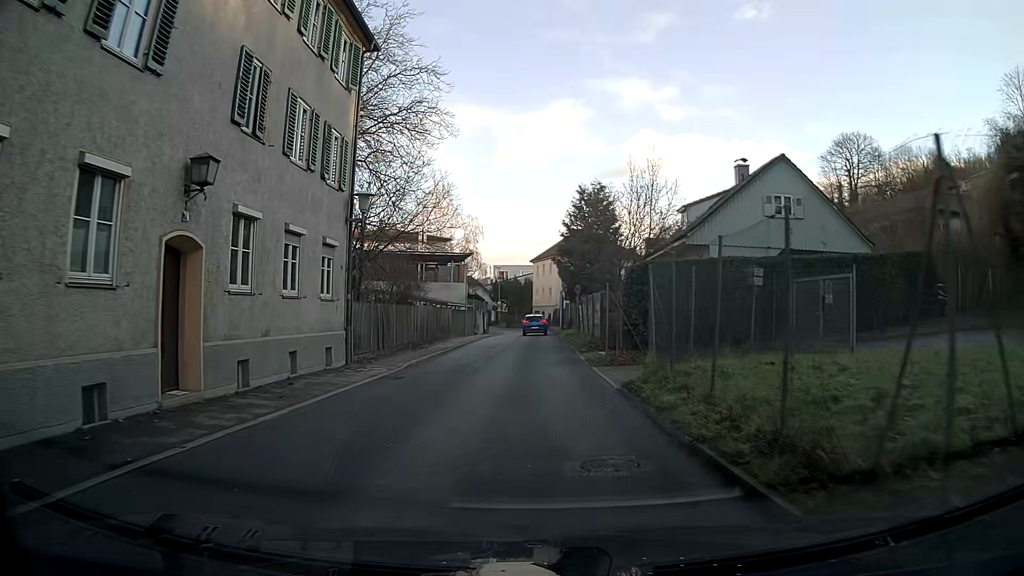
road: secondary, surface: asphalt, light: Day
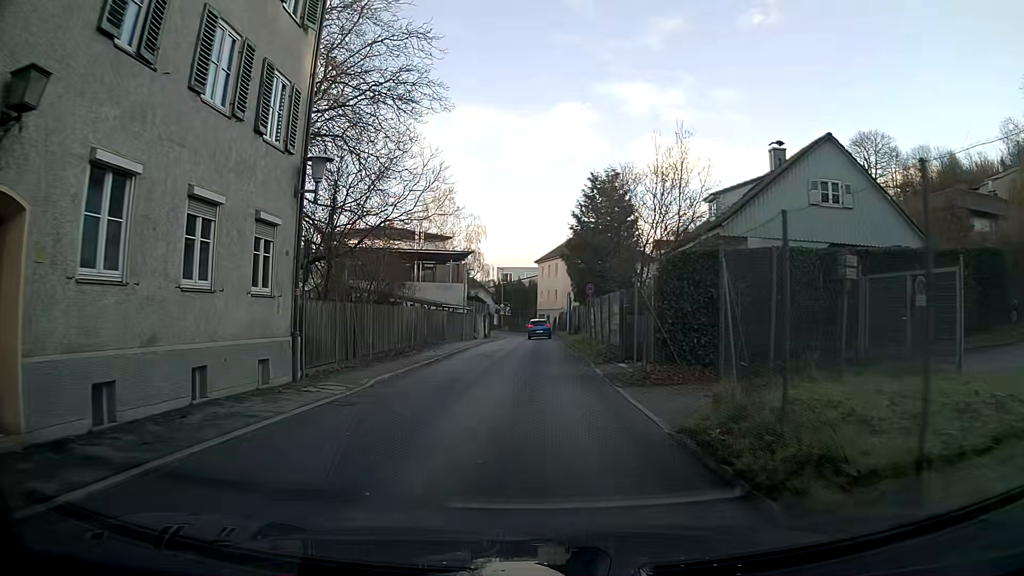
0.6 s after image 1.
(0.0, +4.4) m; 0°
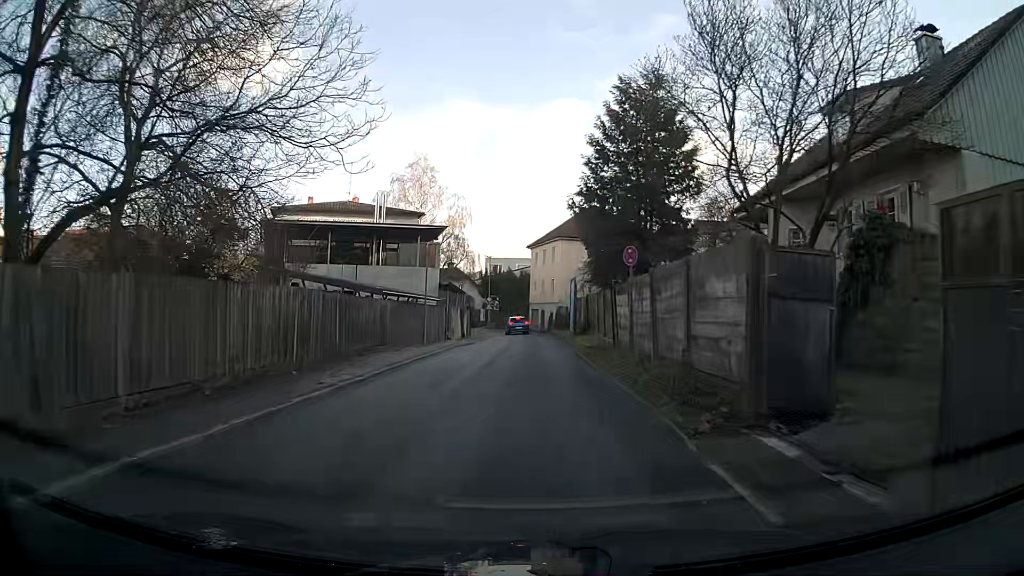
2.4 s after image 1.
(0.0, +13.2) m; 0°
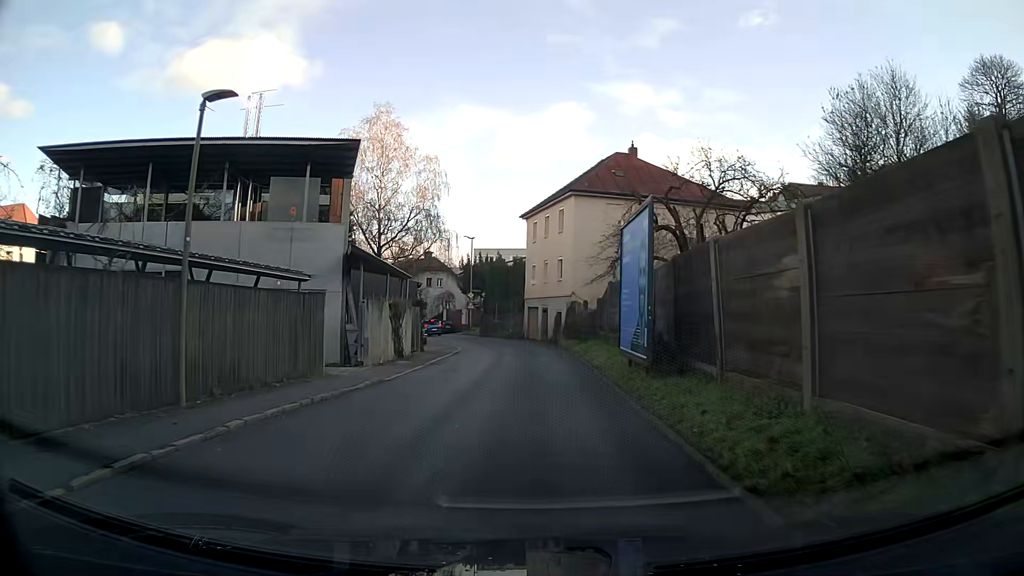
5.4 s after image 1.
(+0.2, +22.3) m; +1°
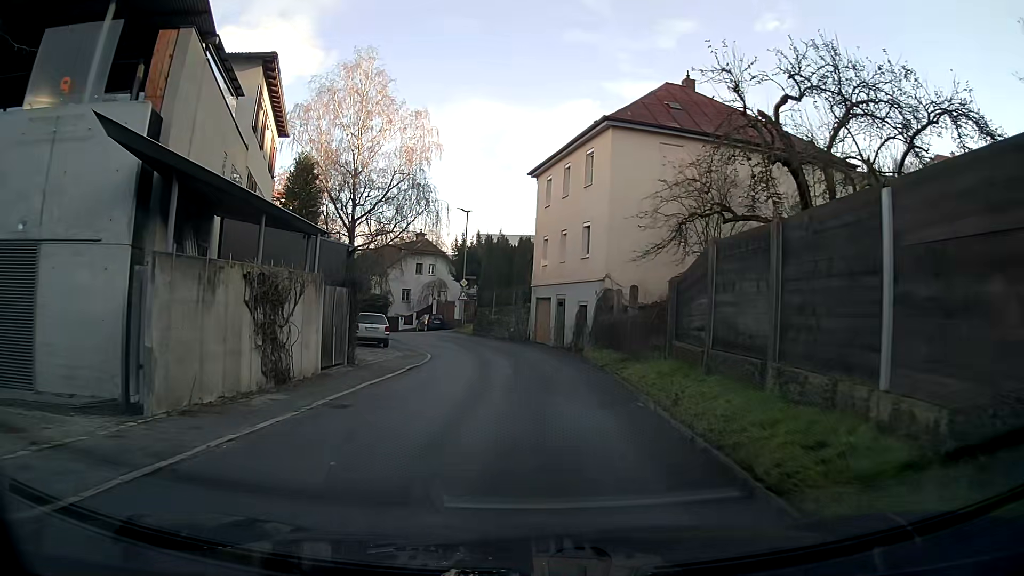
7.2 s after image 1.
(-0.2, +13.3) m; -1°
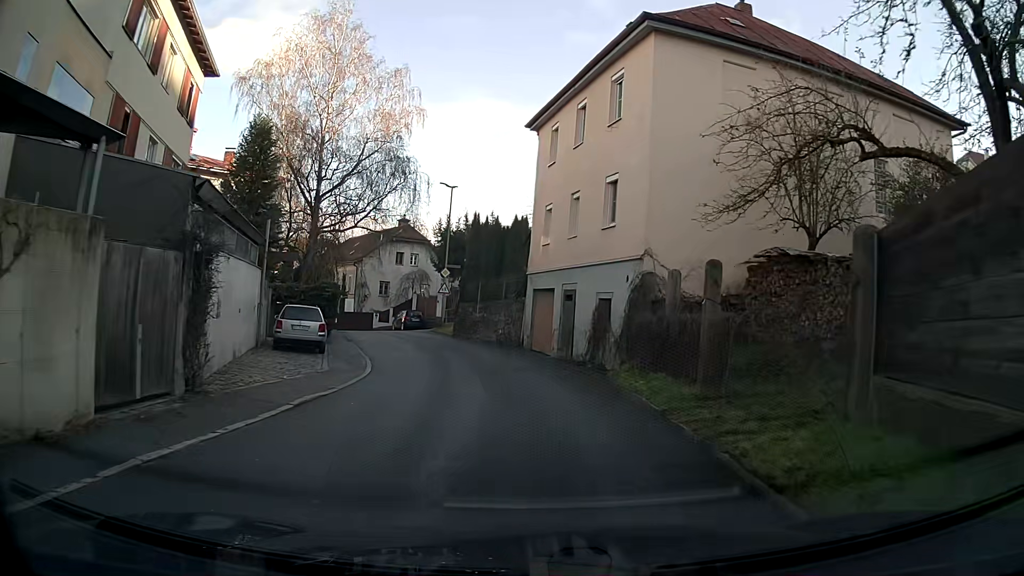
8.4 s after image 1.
(0.0, +8.8) m; 0°
(0, +10) (-1, +20) (-4, +30) (-7, +39) (-12, +48) (-18, +55) (-25, +63) (-33, +70) (-40, +76) (-44, +85) m
